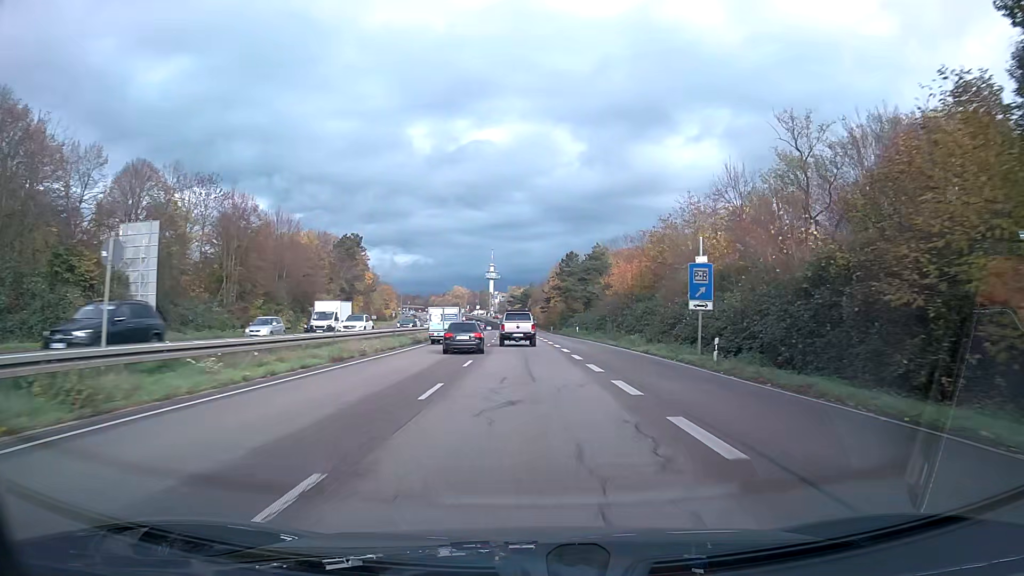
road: trunk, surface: asphalt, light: Day
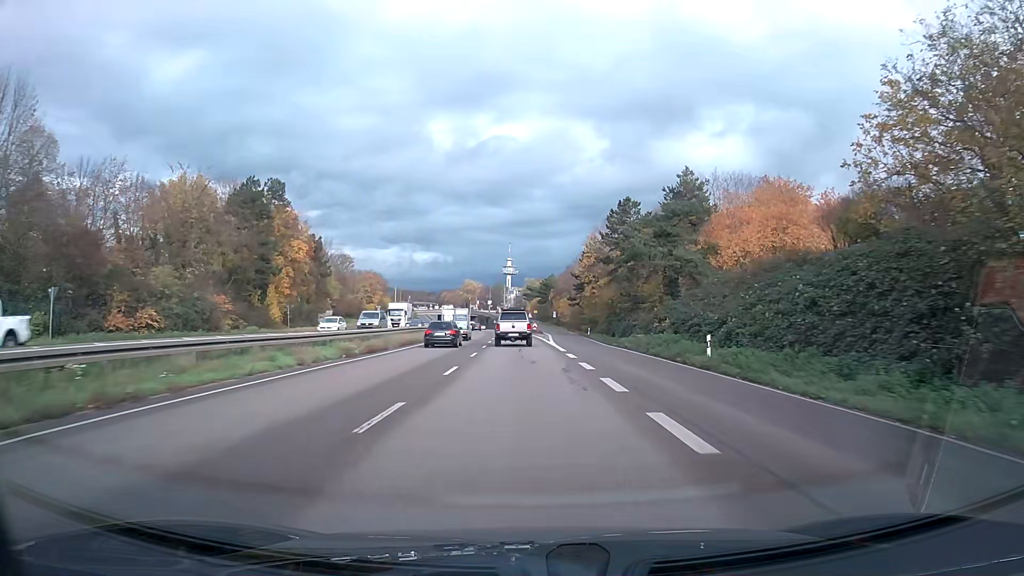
(-0.7, +48.1) m; -2°
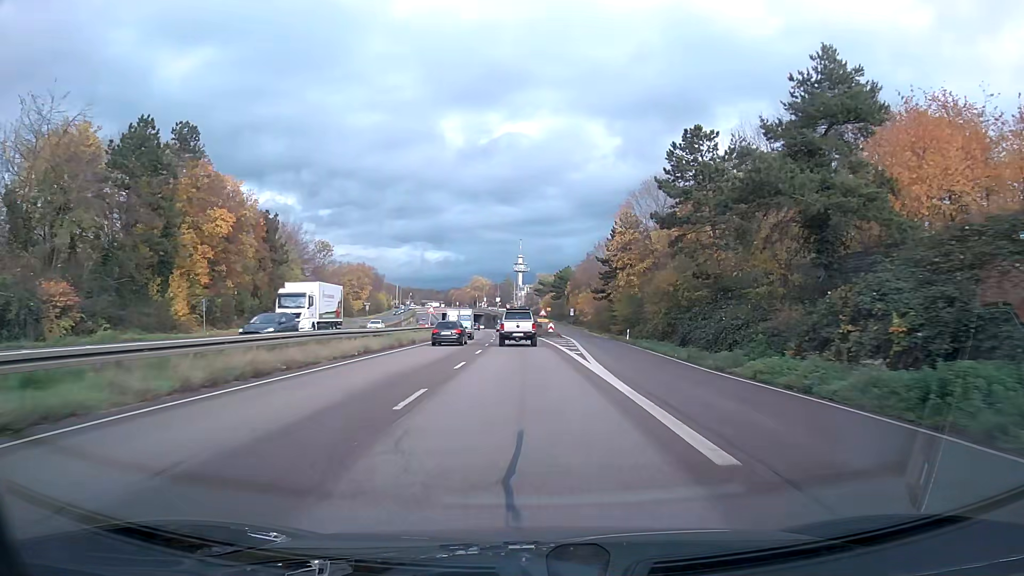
(-0.2, +24.4) m; -1°
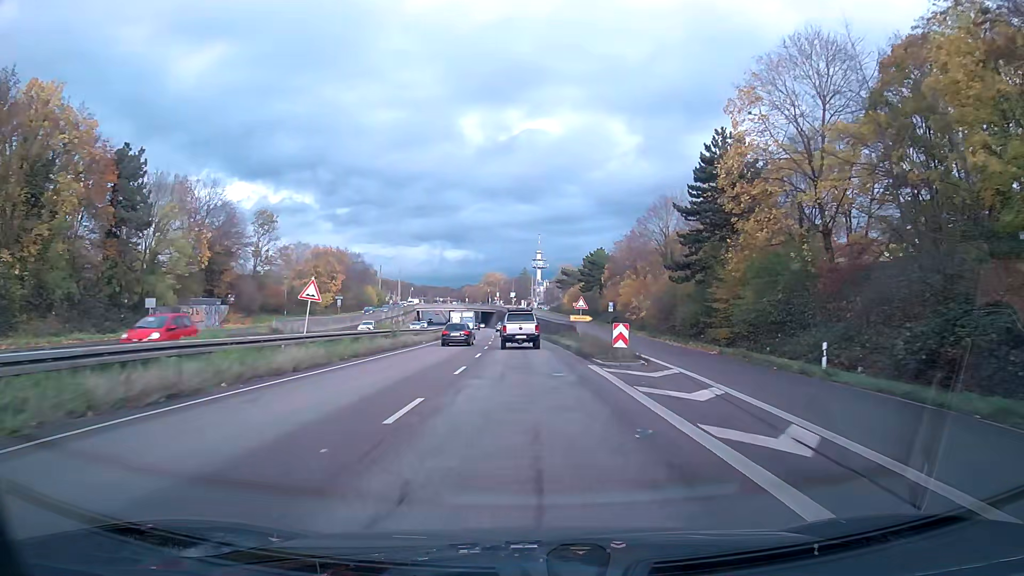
(-0.5, +36.7) m; -2°
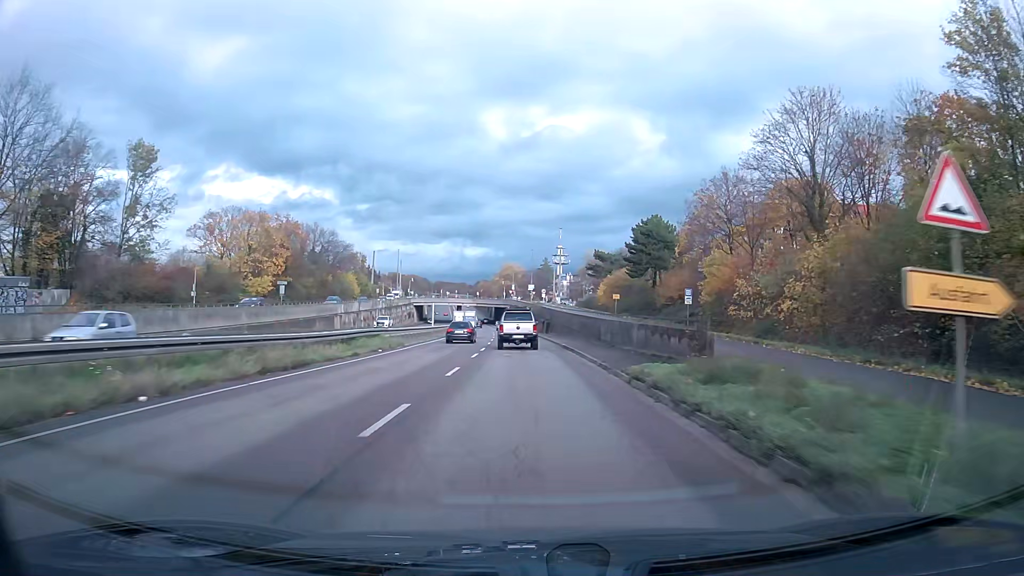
(-0.6, +36.5) m; -2°
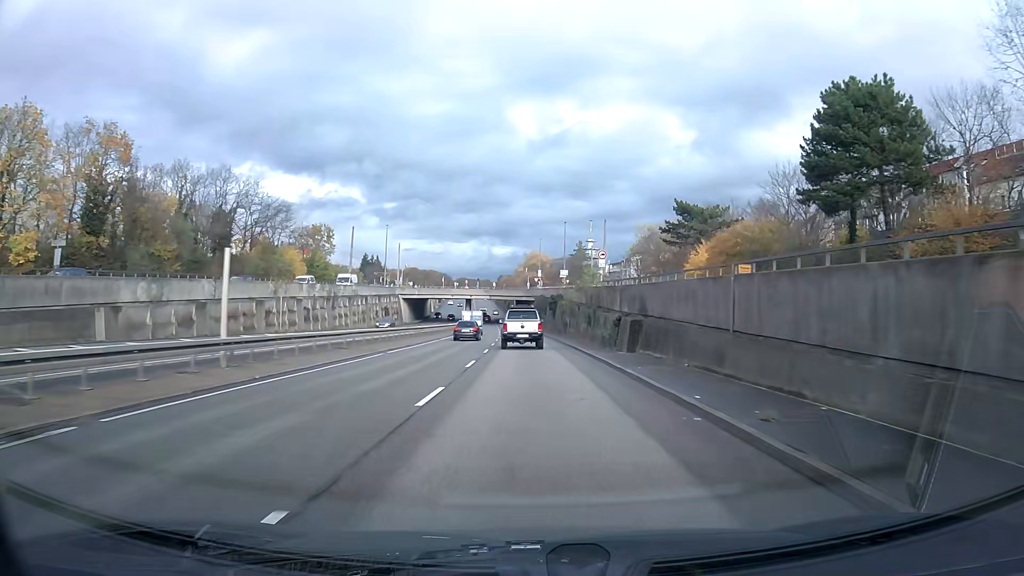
(-0.9, +48.2) m; -2°
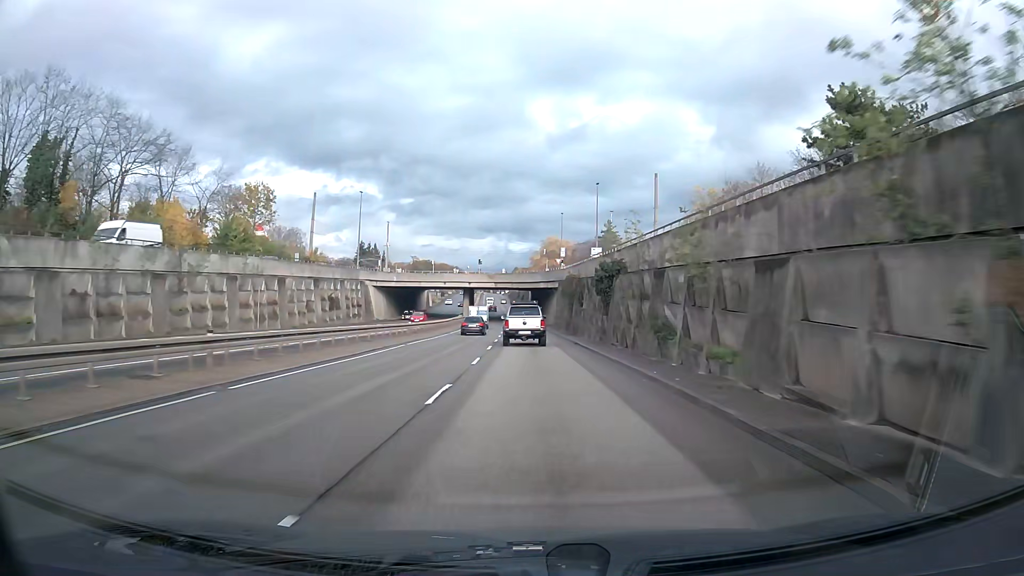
(-0.4, +35.7) m; -1°
